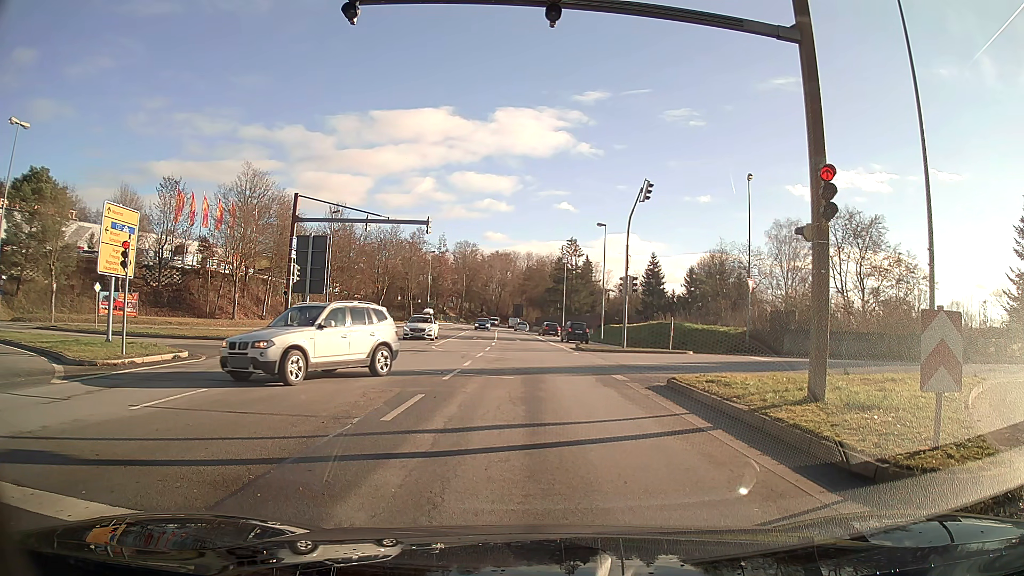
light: Day
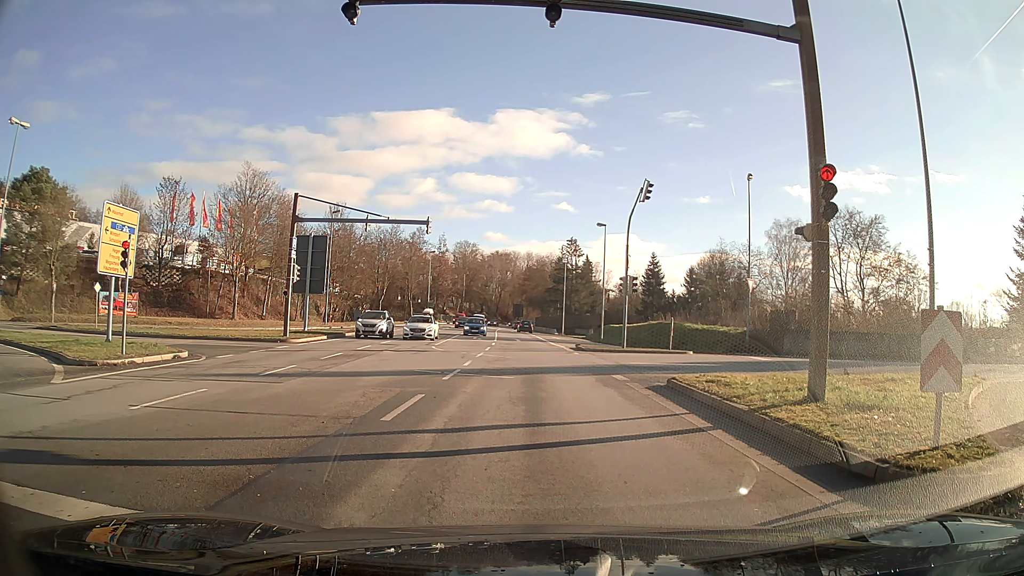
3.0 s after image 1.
(0.0, 0.0) m; 0°
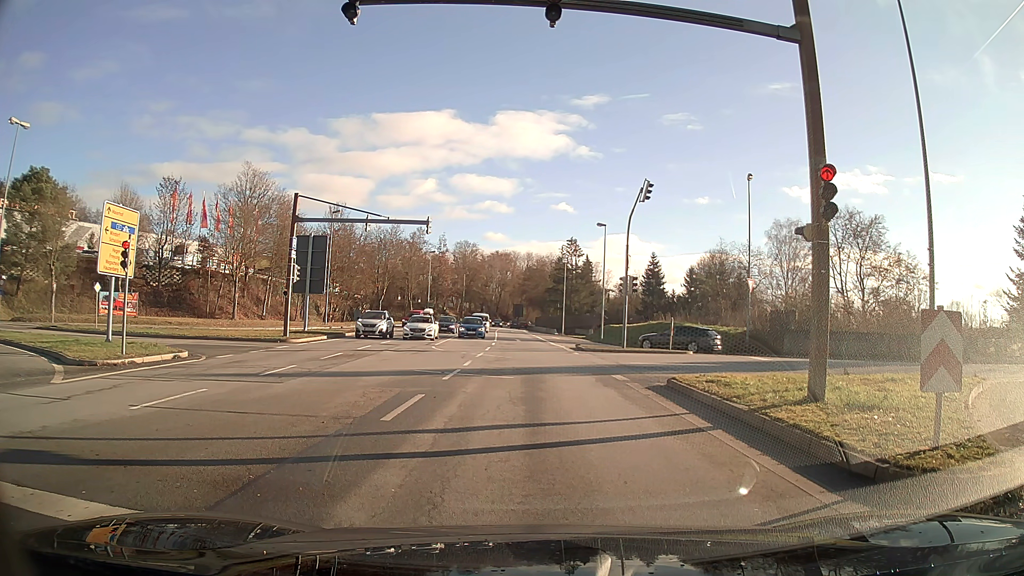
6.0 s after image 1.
(0.0, 0.0) m; 0°
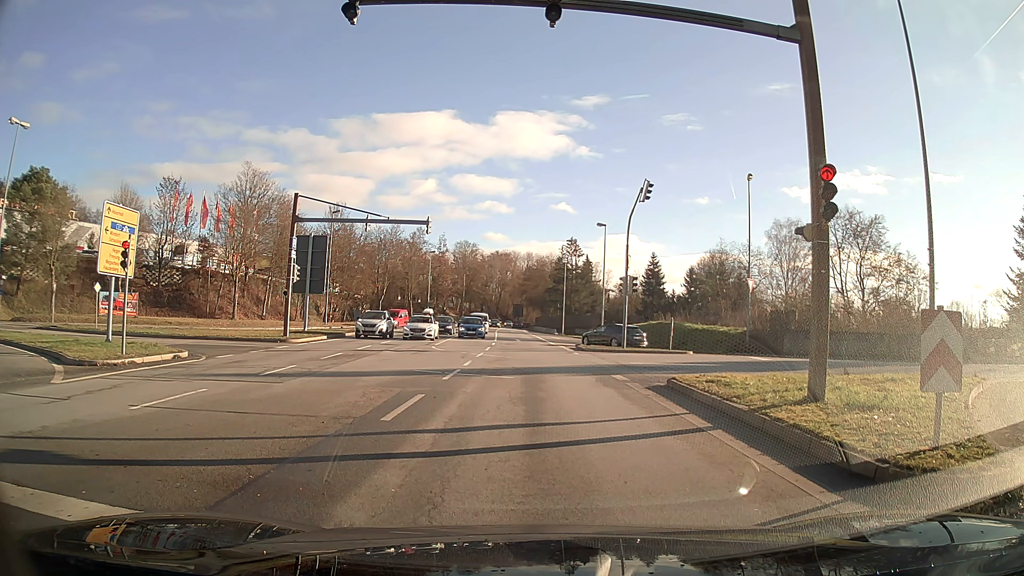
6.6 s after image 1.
(0.0, 0.0) m; 0°
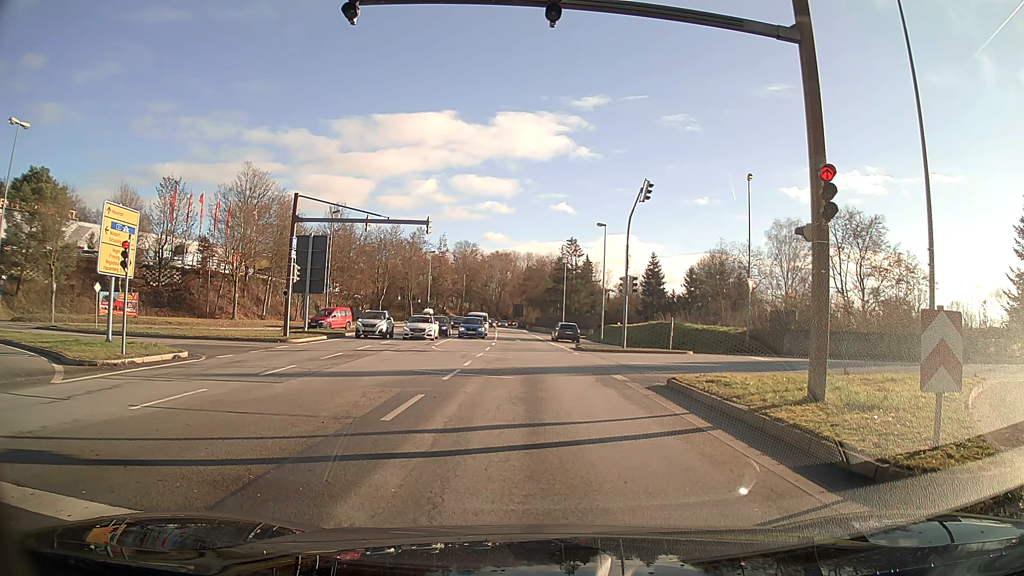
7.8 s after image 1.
(0.0, 0.0) m; 0°
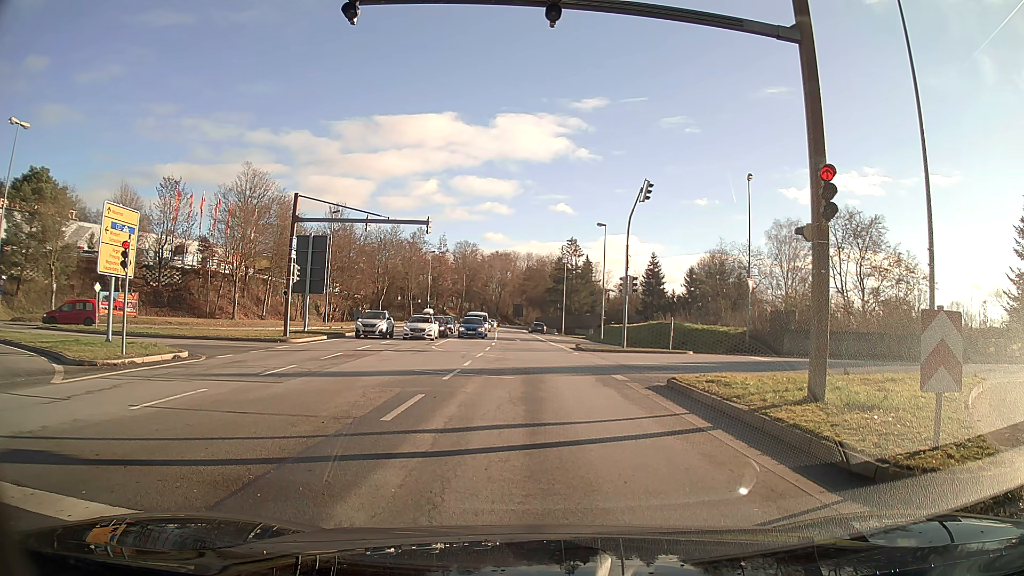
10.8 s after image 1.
(0.0, 0.0) m; 0°
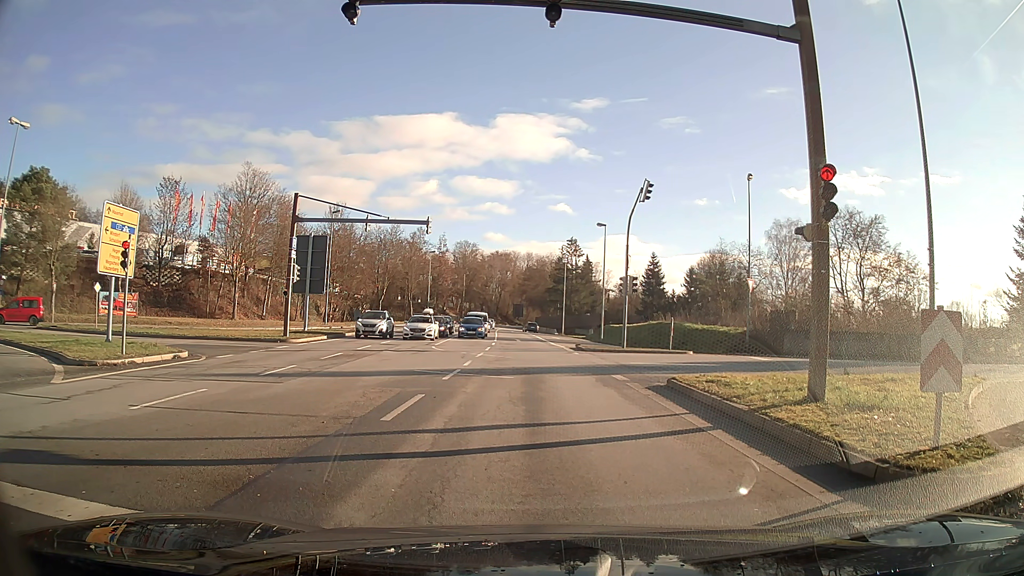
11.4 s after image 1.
(0.0, 0.0) m; 0°
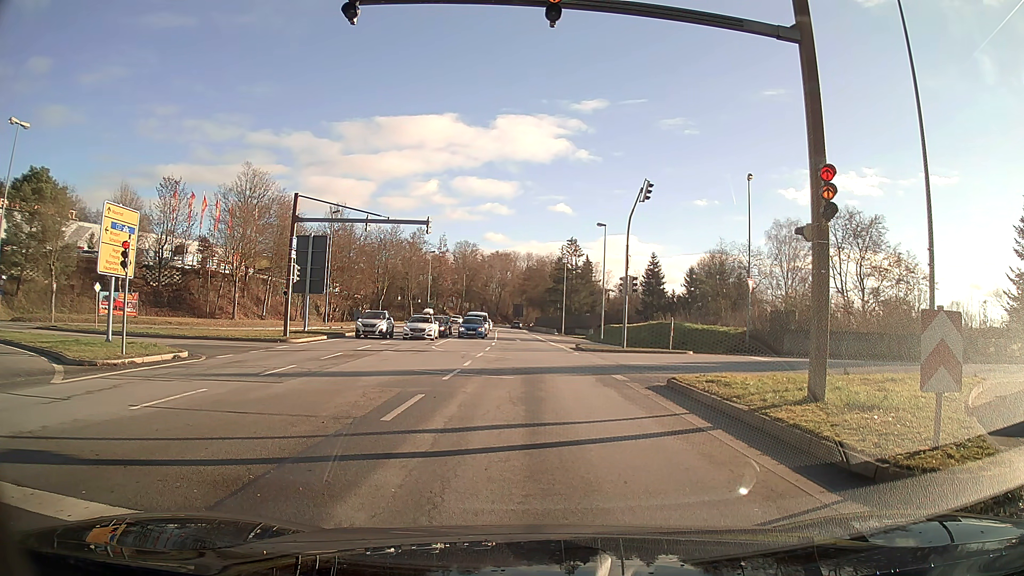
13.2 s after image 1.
(0.0, 0.0) m; 0°
(0, +10) (0, +20) (-1, +30) (-1, +40) (-1, +50) (-2, +60) (-3, +70) (-3, +80) (-4, +90) (-4, +100) m
